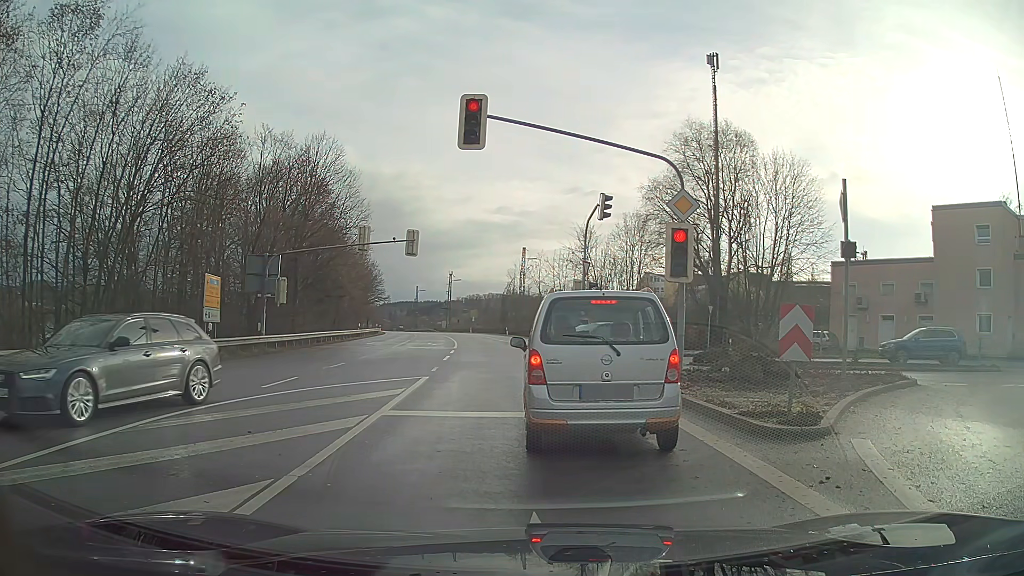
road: primary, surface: asphalt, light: Day
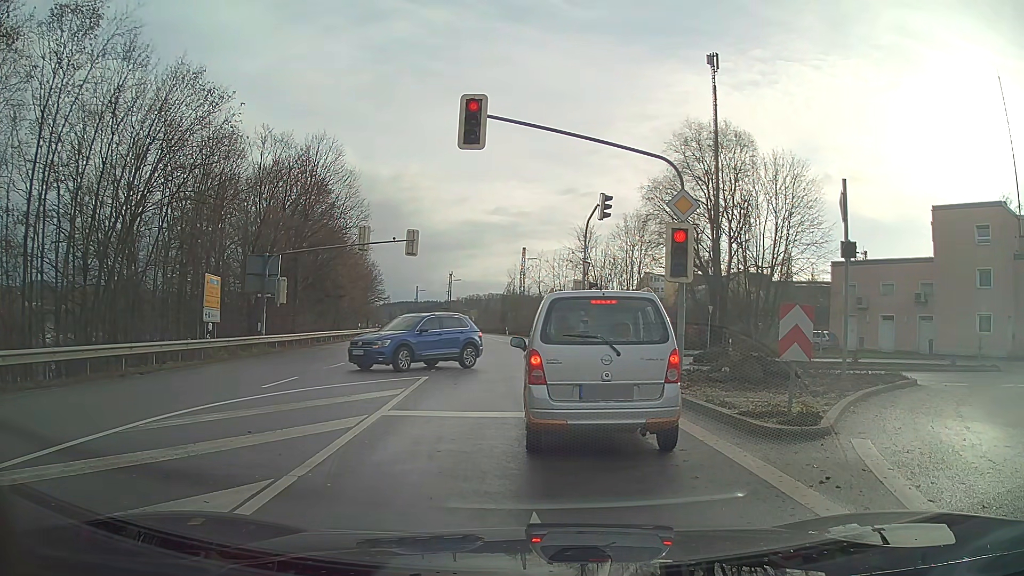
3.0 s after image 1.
(0.0, 0.0) m; 0°
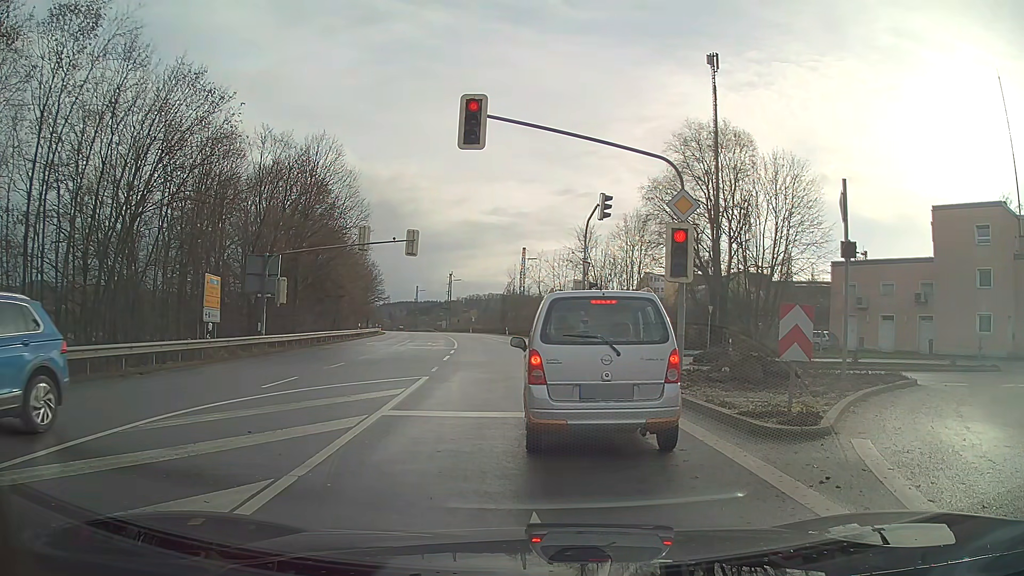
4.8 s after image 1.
(0.0, 0.0) m; 0°
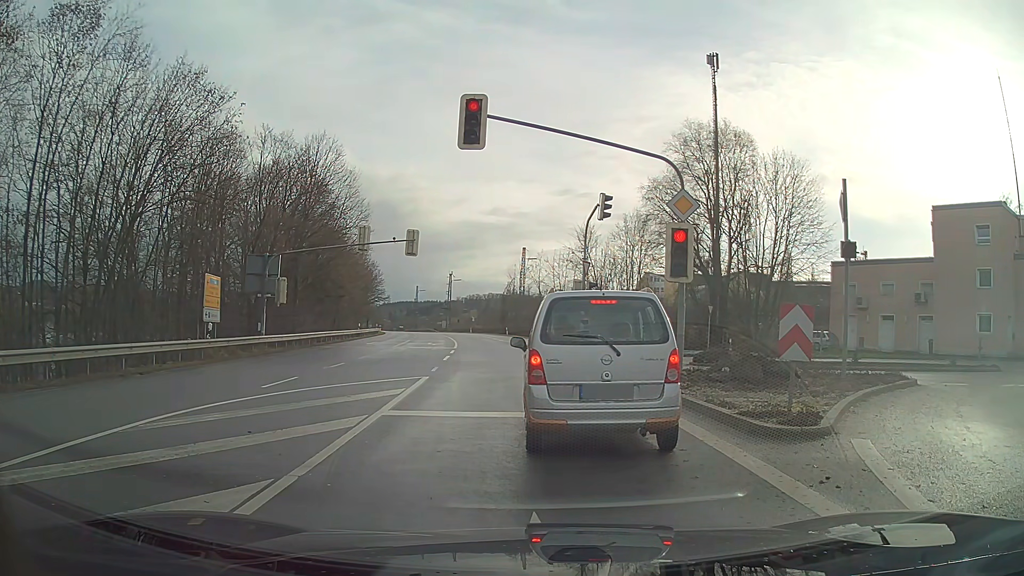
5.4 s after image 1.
(0.0, 0.0) m; 0°
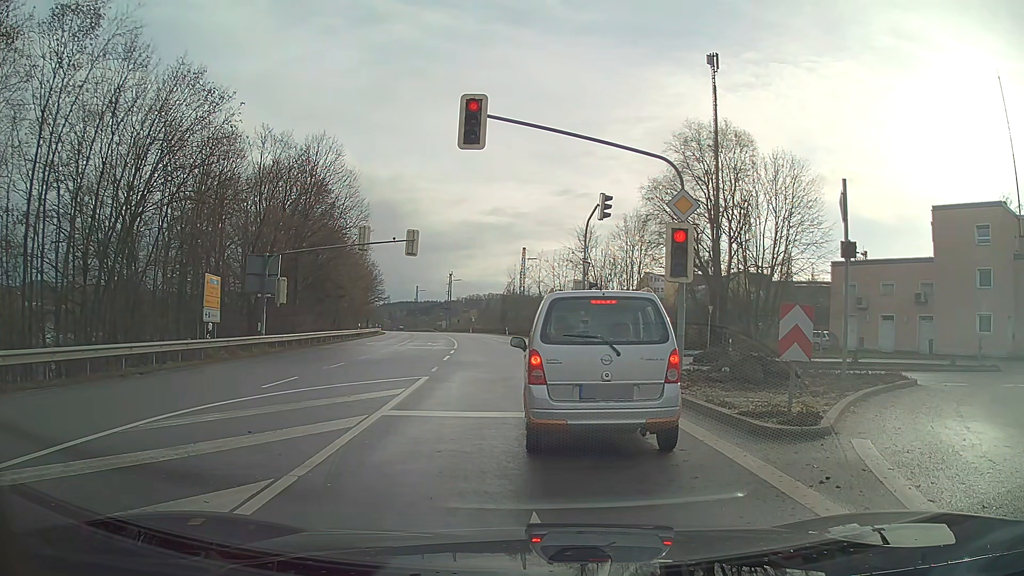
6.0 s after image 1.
(0.0, 0.0) m; 0°
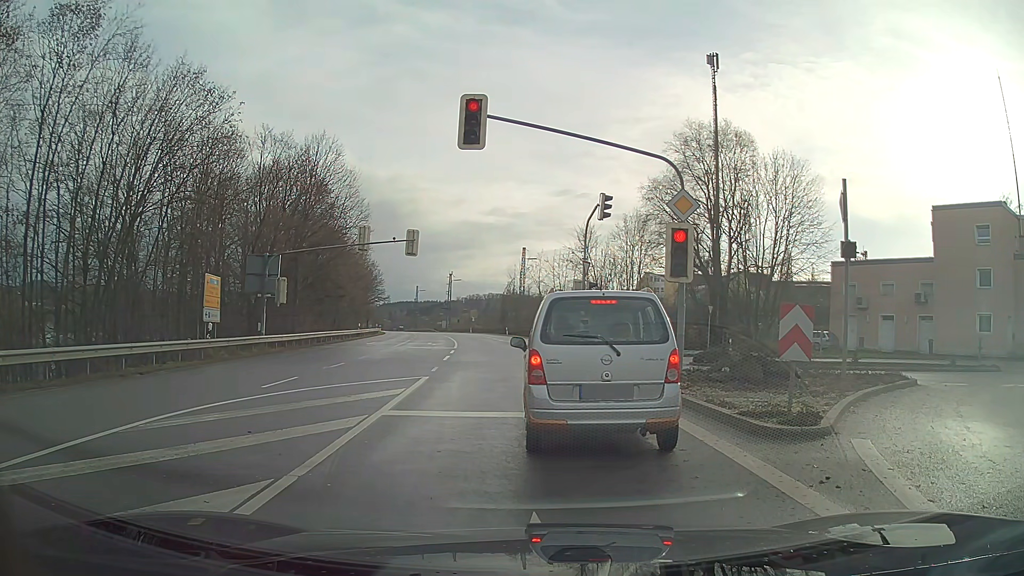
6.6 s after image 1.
(0.0, 0.0) m; 0°
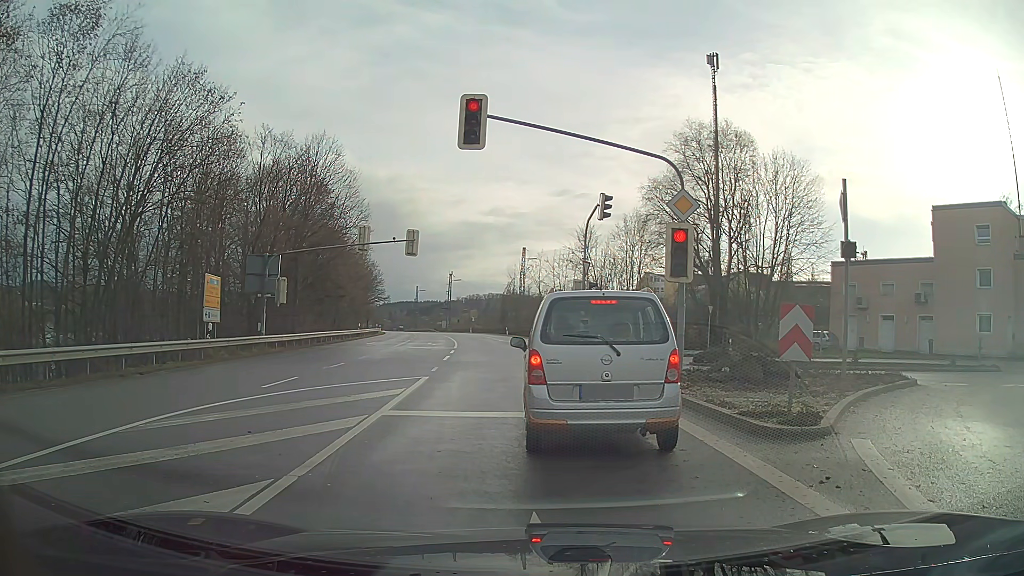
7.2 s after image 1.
(0.0, 0.0) m; 0°
